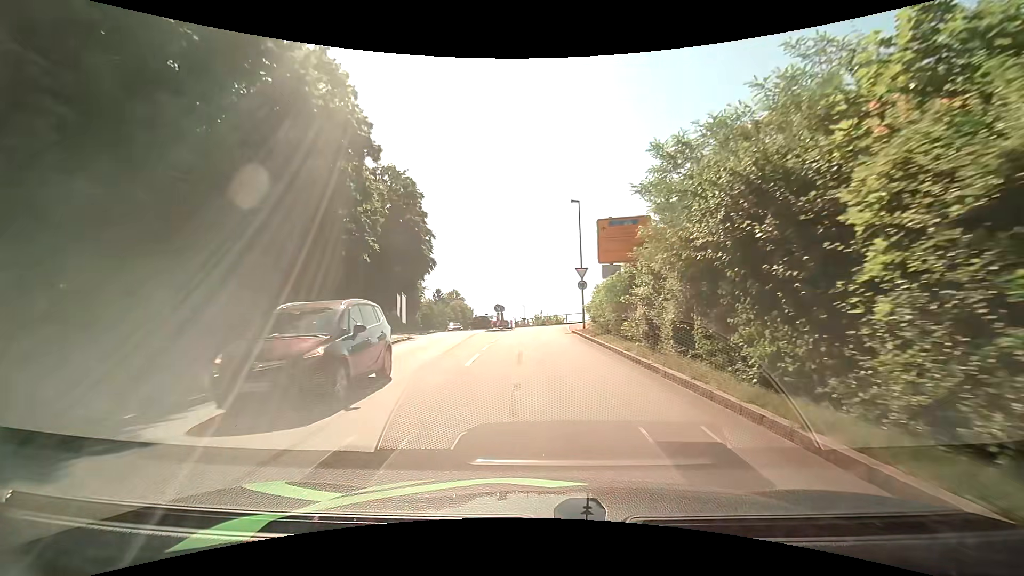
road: residential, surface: asphalt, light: Day
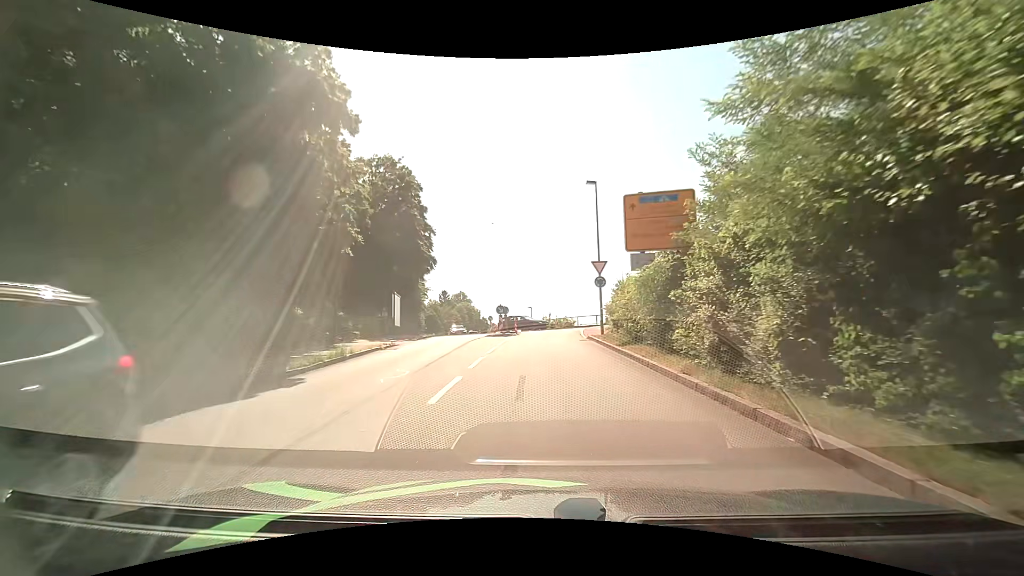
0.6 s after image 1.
(0.0, +4.8) m; -1°
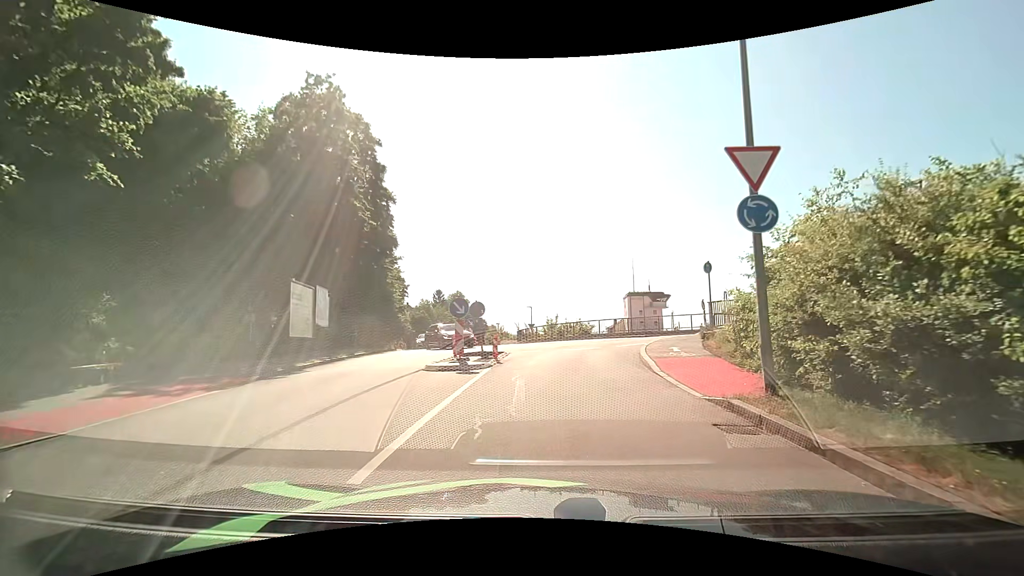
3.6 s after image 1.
(-0.1, +17.6) m; +1°
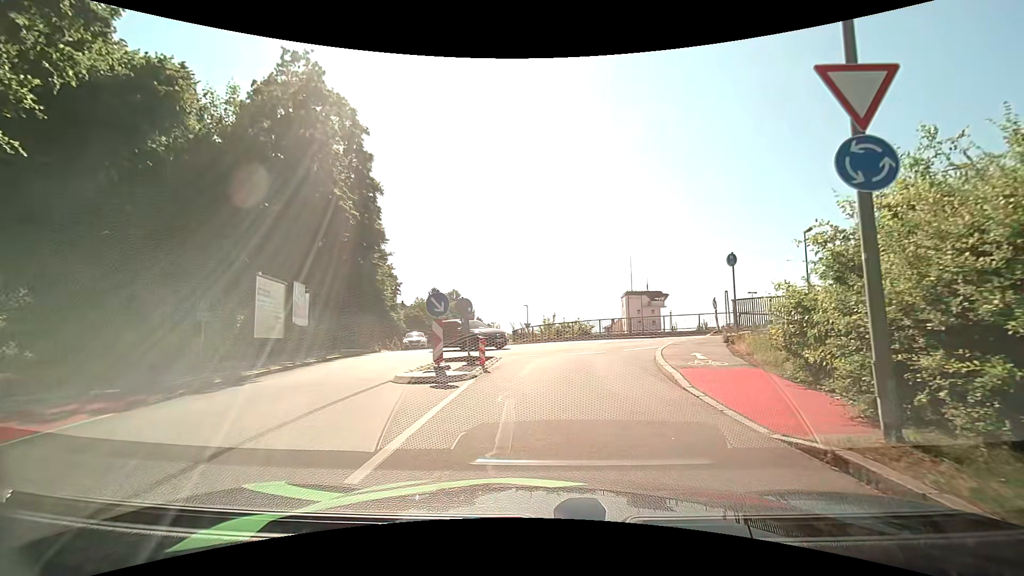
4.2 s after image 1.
(0.0, +2.5) m; -1°
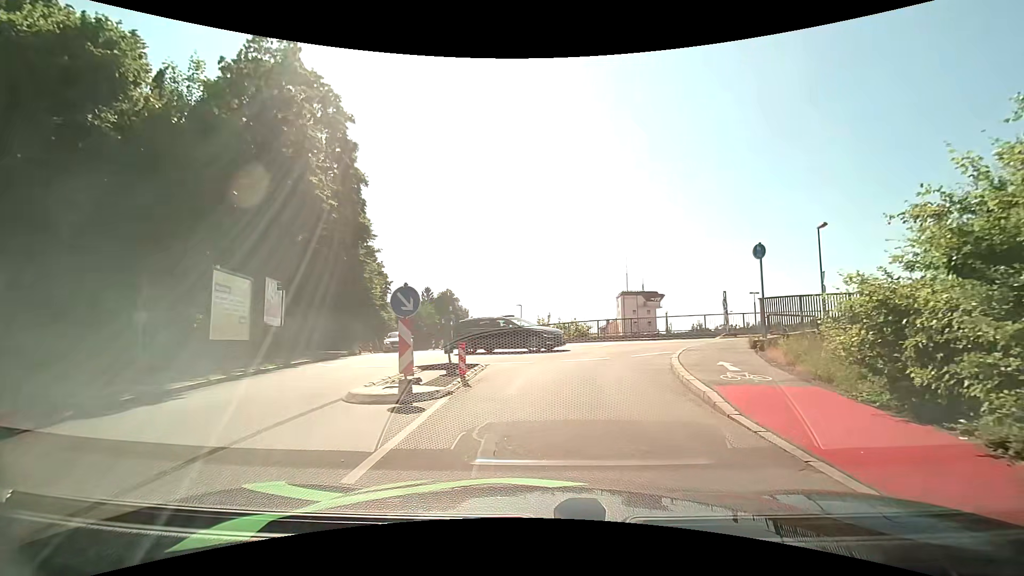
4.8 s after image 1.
(0.0, +2.3) m; +3°
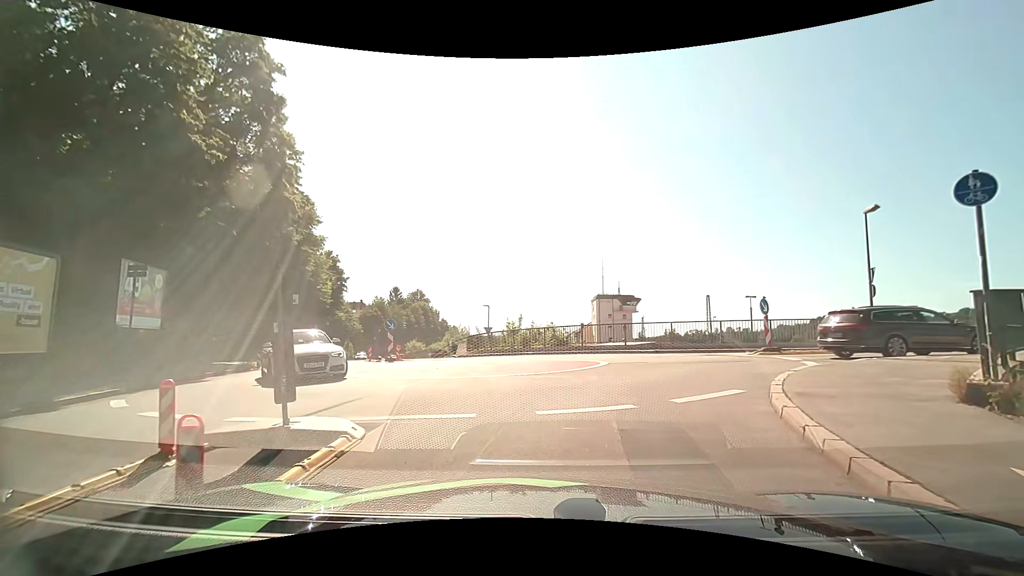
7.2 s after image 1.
(0.0, +7.3) m; +1°
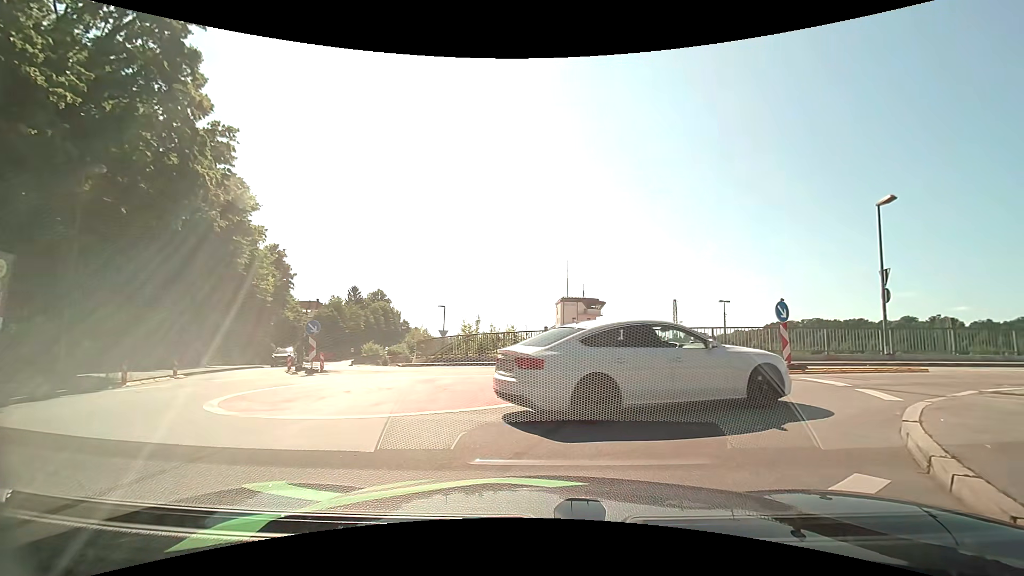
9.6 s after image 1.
(+0.1, +4.4) m; +5°
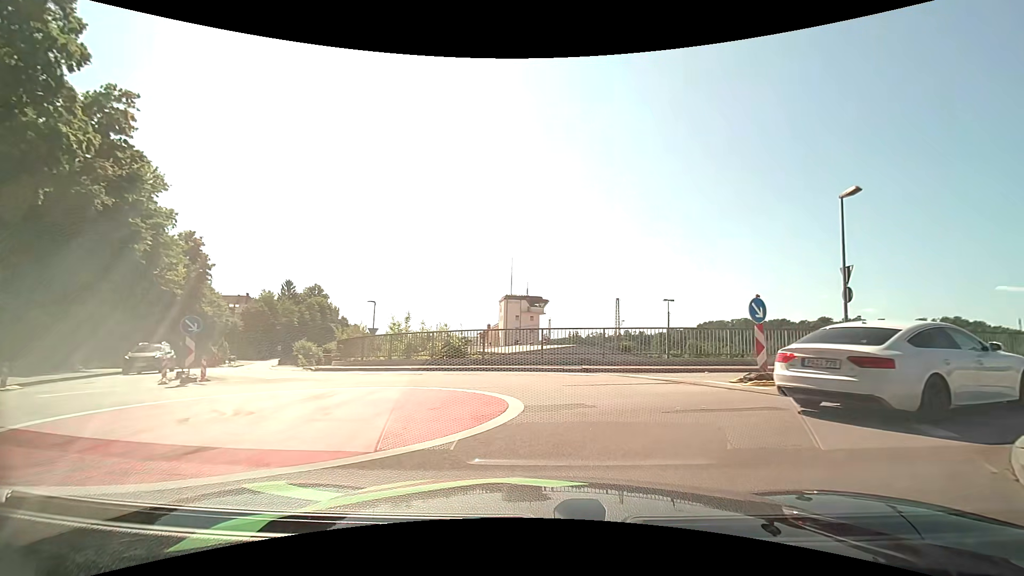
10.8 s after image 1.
(+0.1, +3.0) m; +5°
(+1, +10) (-6, +17) (-13, +24) (-18, +33) (-23, +42) (-27, +51) (-32, +60) (-36, +68) (-41, +77) (-45, +86) m
